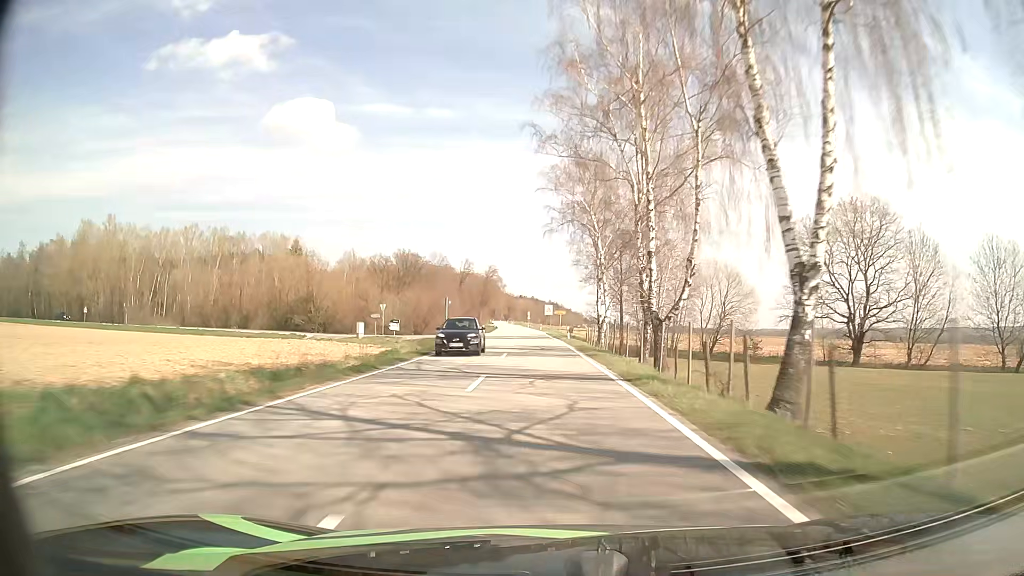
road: tertiary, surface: asphalt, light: Day
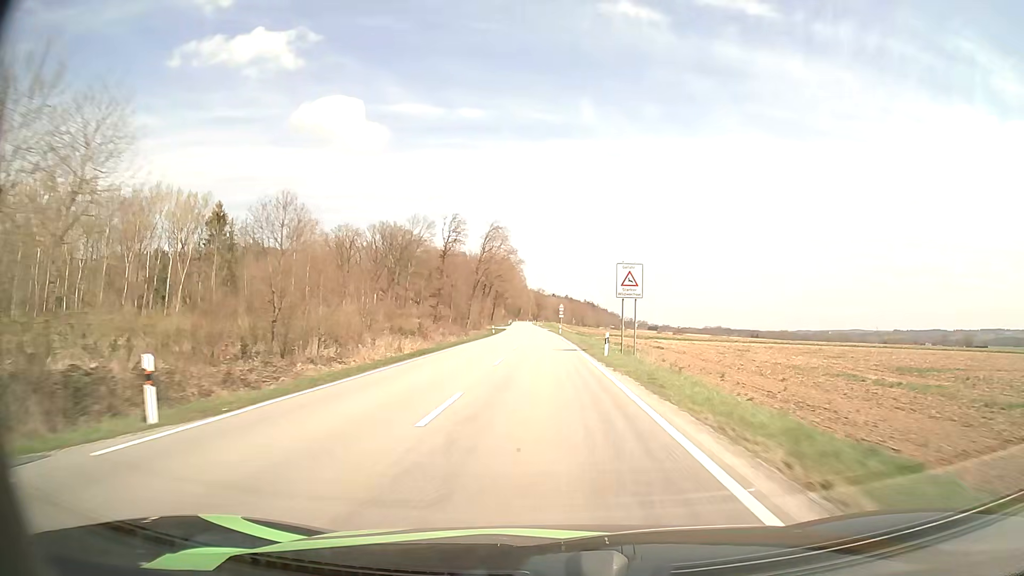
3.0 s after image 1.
(-2.0, +79.1) m; -3°
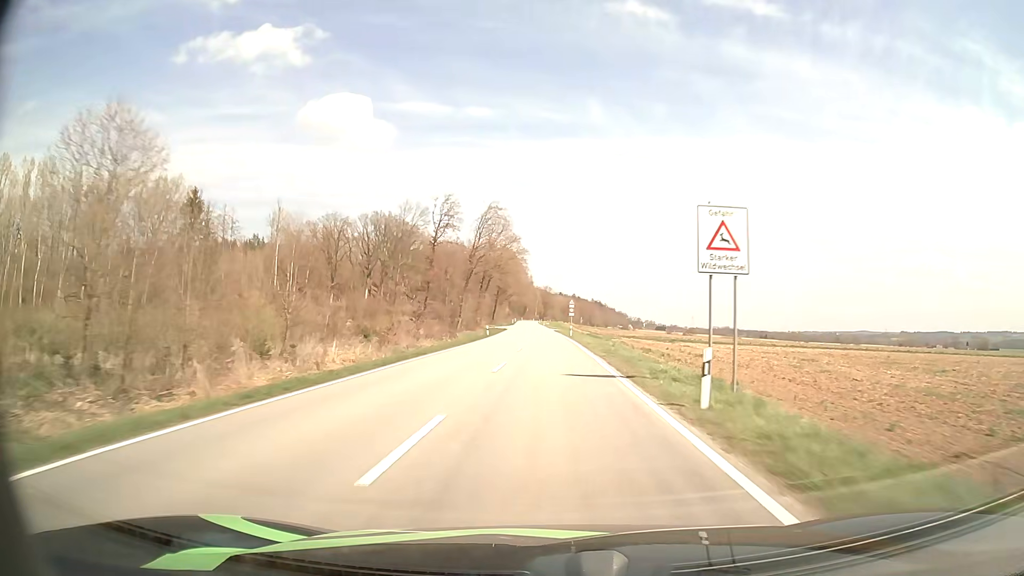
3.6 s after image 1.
(-0.1, +15.7) m; -1°
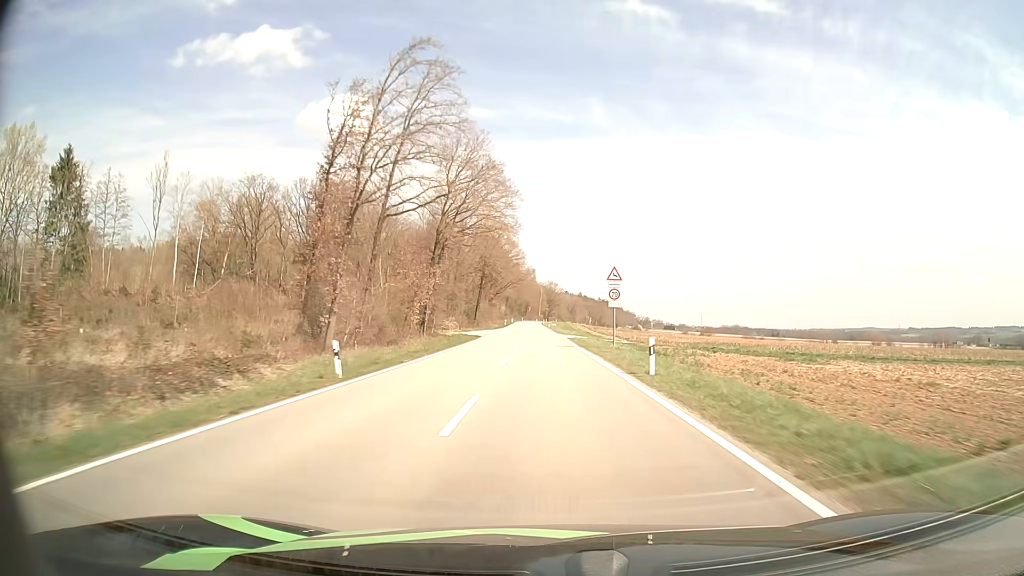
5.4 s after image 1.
(-0.3, +47.2) m; 0°
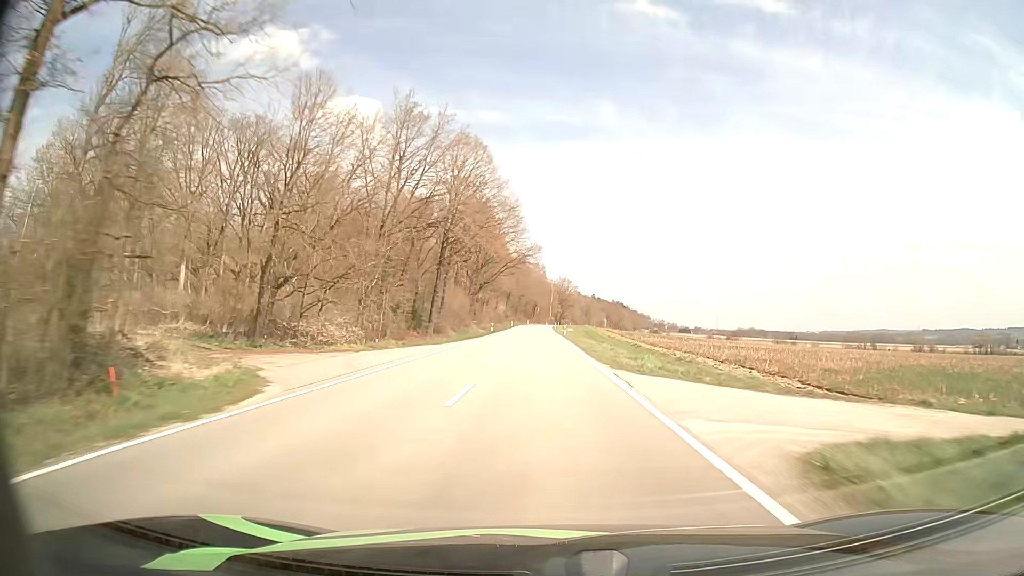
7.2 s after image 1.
(-0.3, +47.6) m; -1°
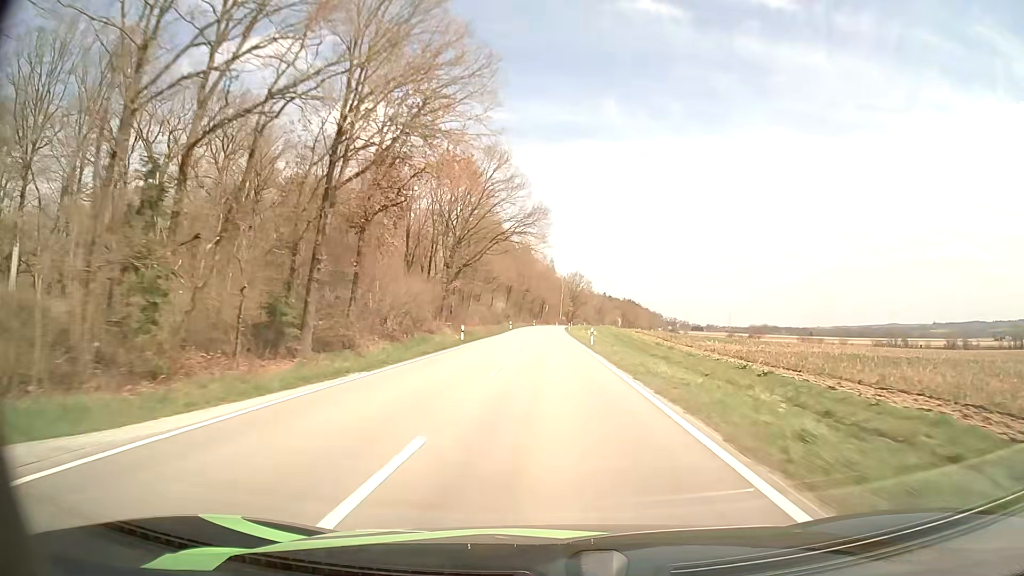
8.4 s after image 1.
(-0.3, +31.7) m; -1°
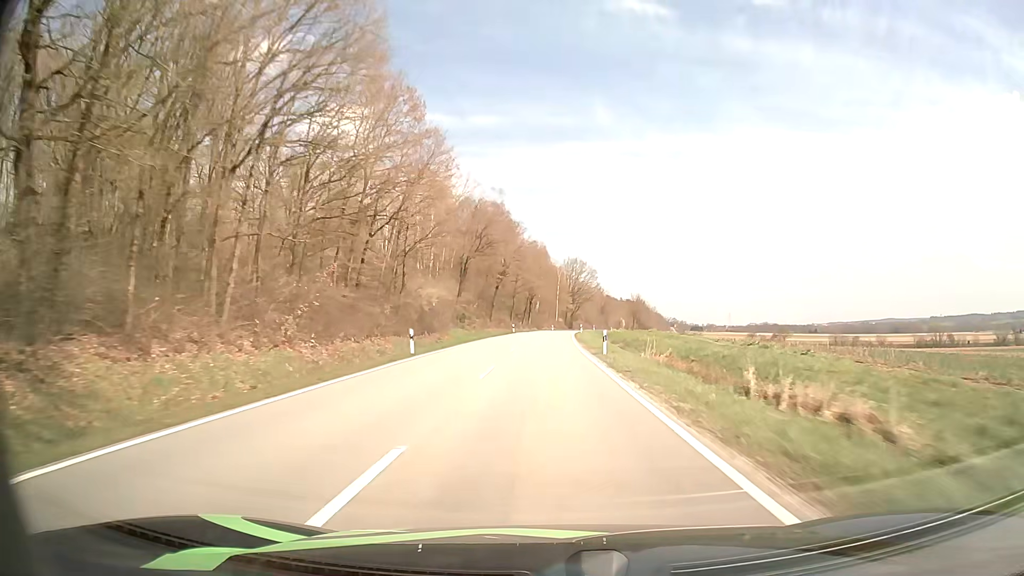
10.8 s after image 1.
(+0.2, +62.9) m; +1°
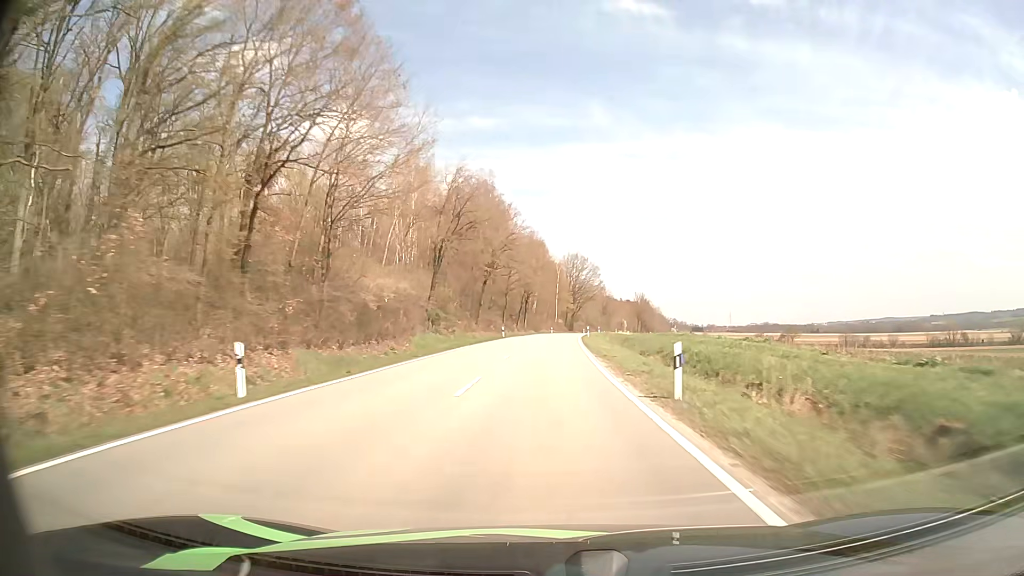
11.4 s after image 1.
(0.0, +15.8) m; 0°
(0, +10) (0, +20) (0, +30) (0, +40) (+1, +50) (+1, +60) (+2, +70) (+2, +80) (+3, +90) (+4, +100) m
